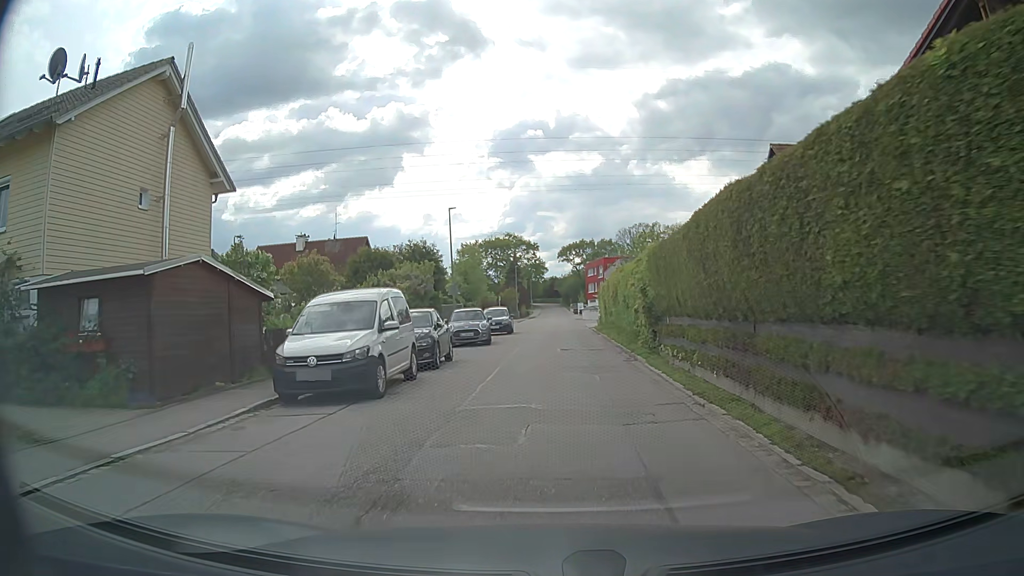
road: residential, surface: asphalt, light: Day
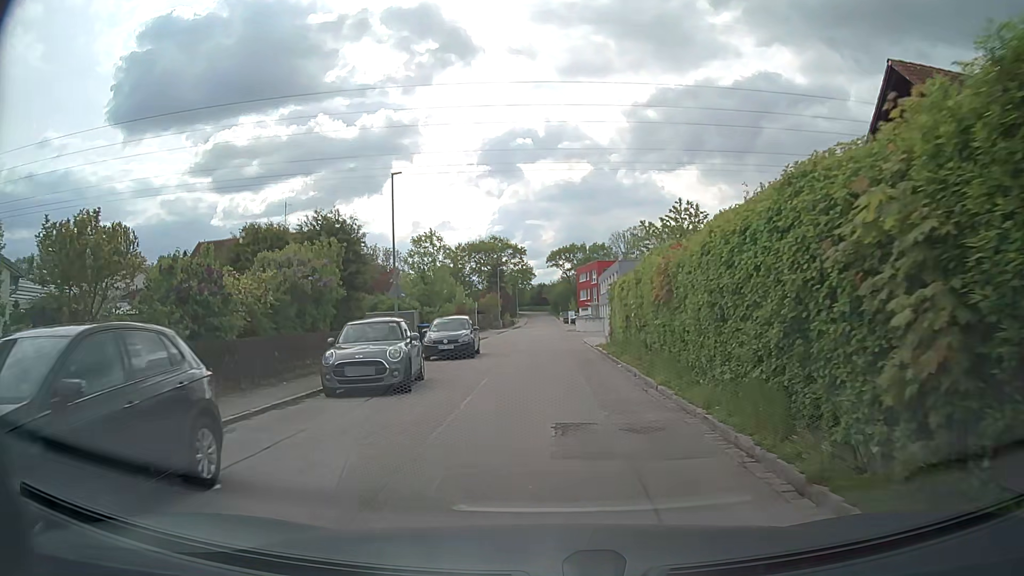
(+0.5, +13.2) m; +2°
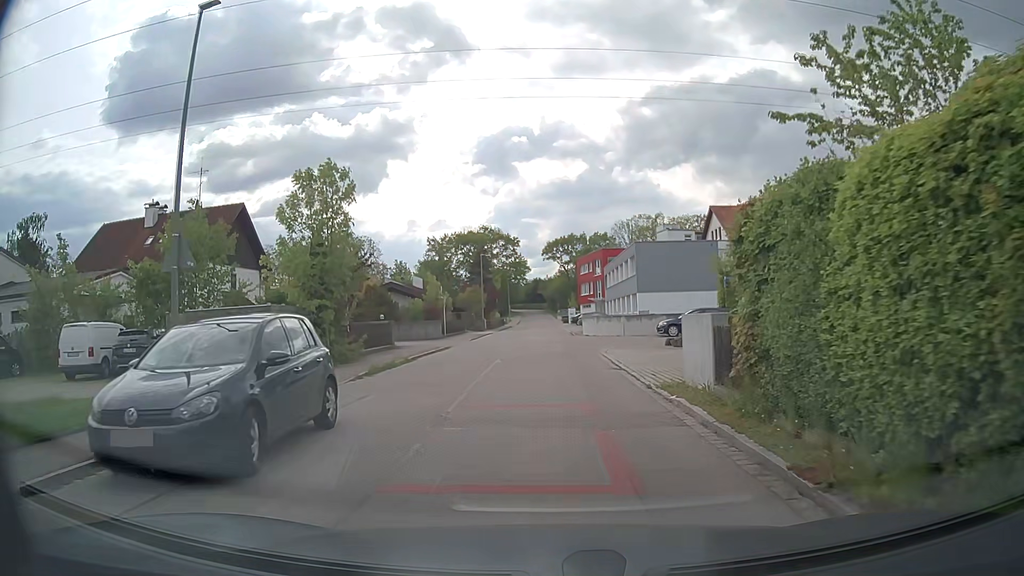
(0.0, +17.6) m; 0°
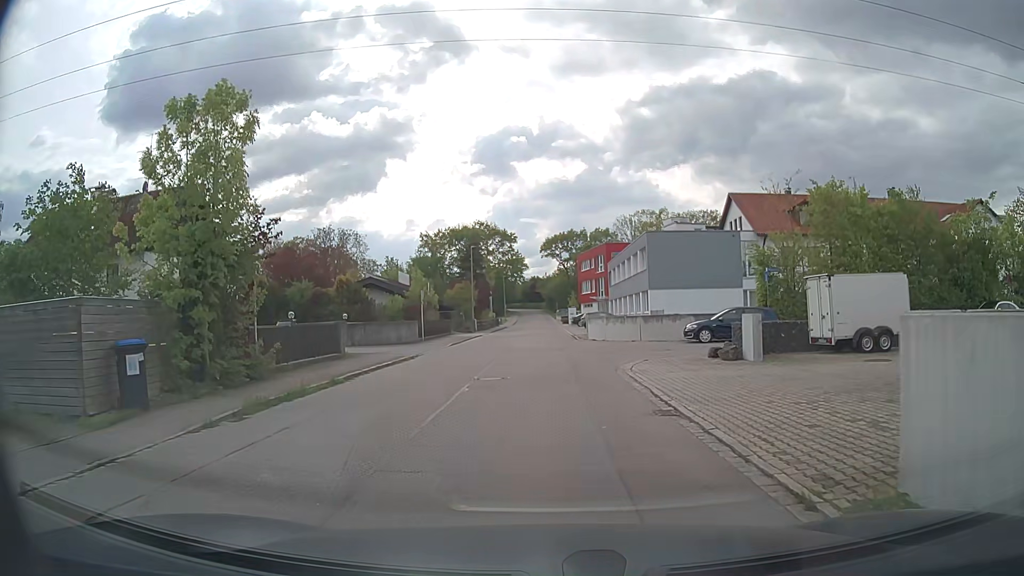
(+0.1, +7.6) m; +1°
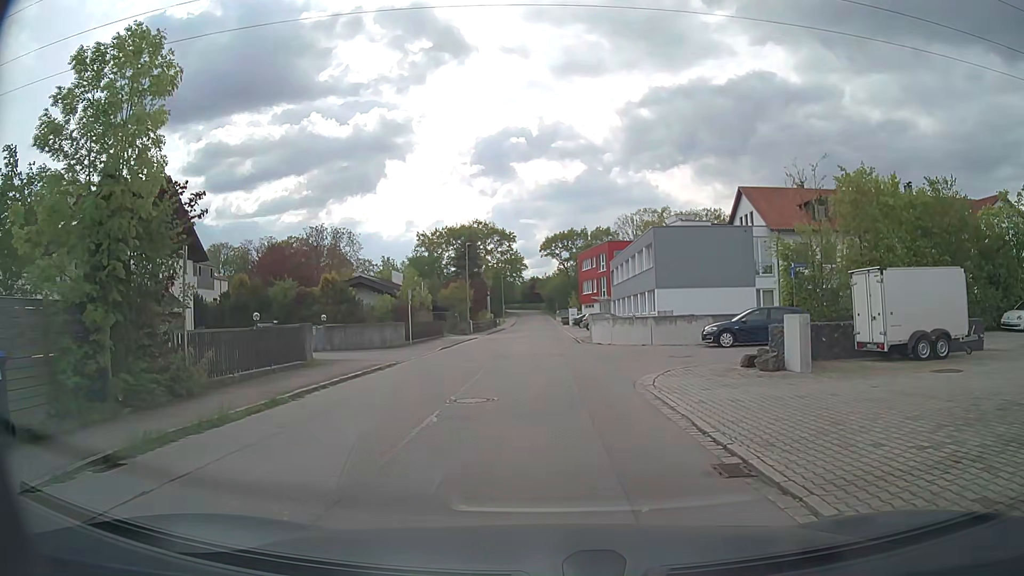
(0.0, +3.4) m; +1°
